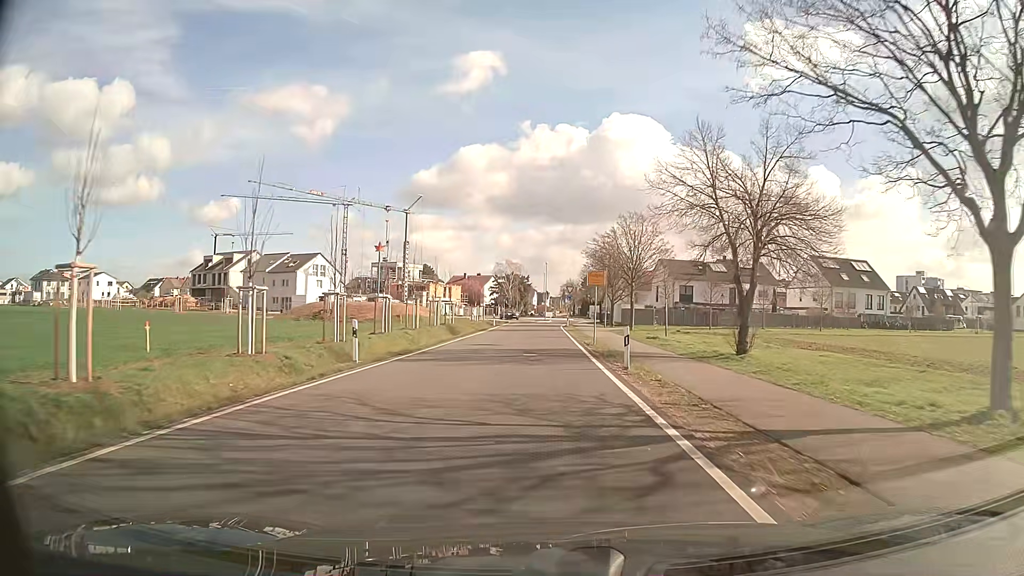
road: unclassified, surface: asphalt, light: Day
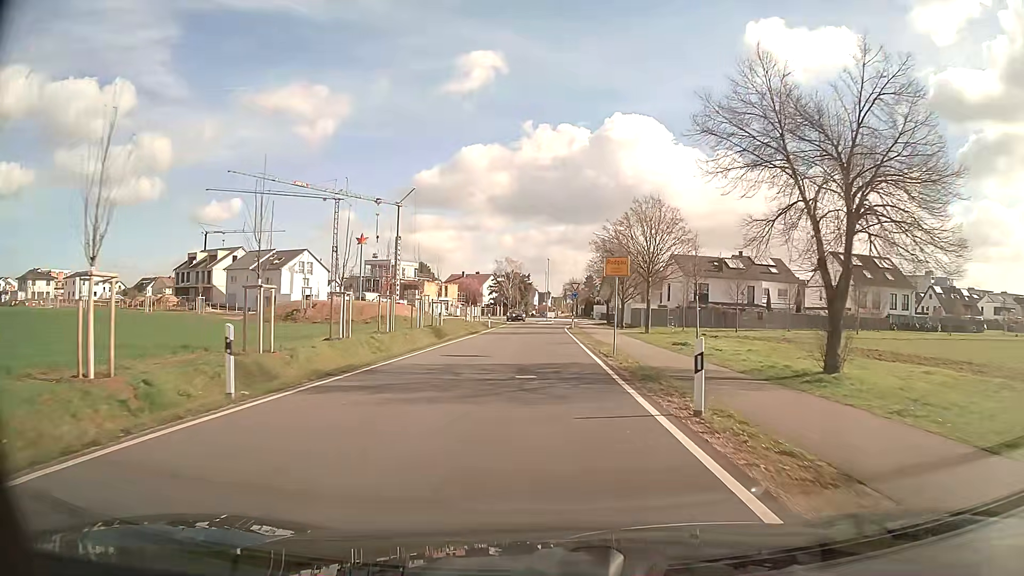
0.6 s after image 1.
(0.0, +7.5) m; 0°
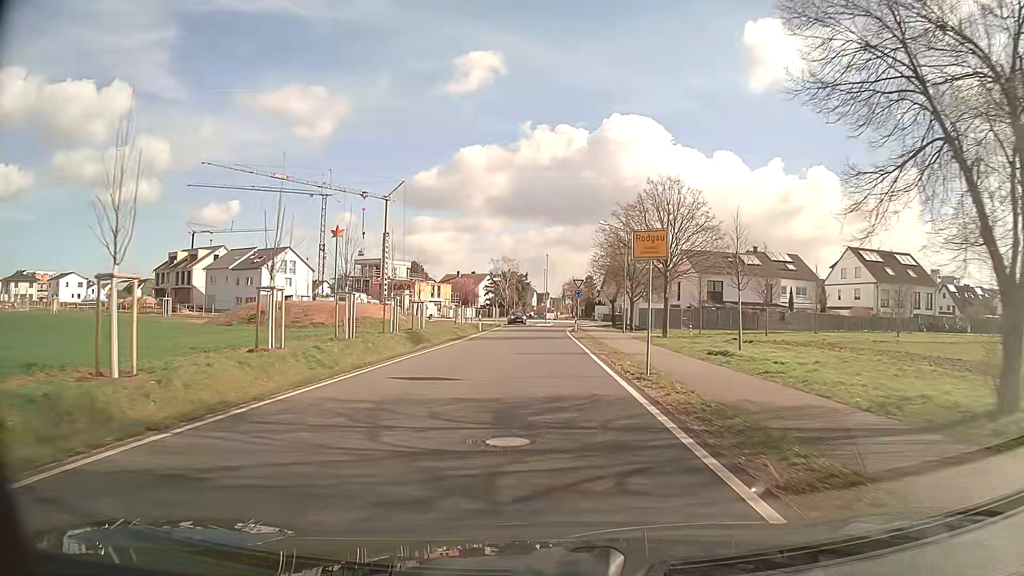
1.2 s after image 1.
(0.0, +7.1) m; 0°
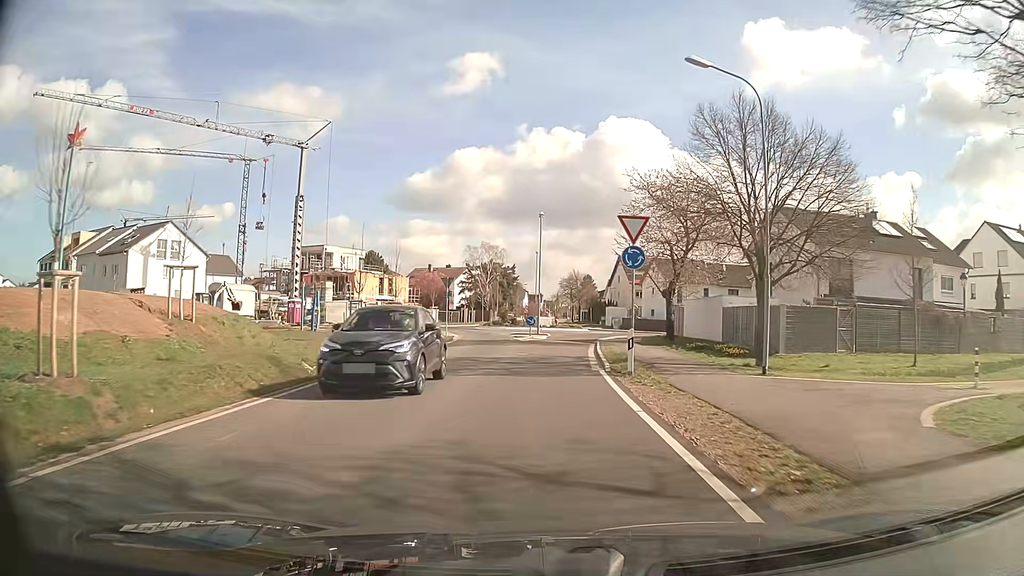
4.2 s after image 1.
(+0.3, +33.6) m; +1°
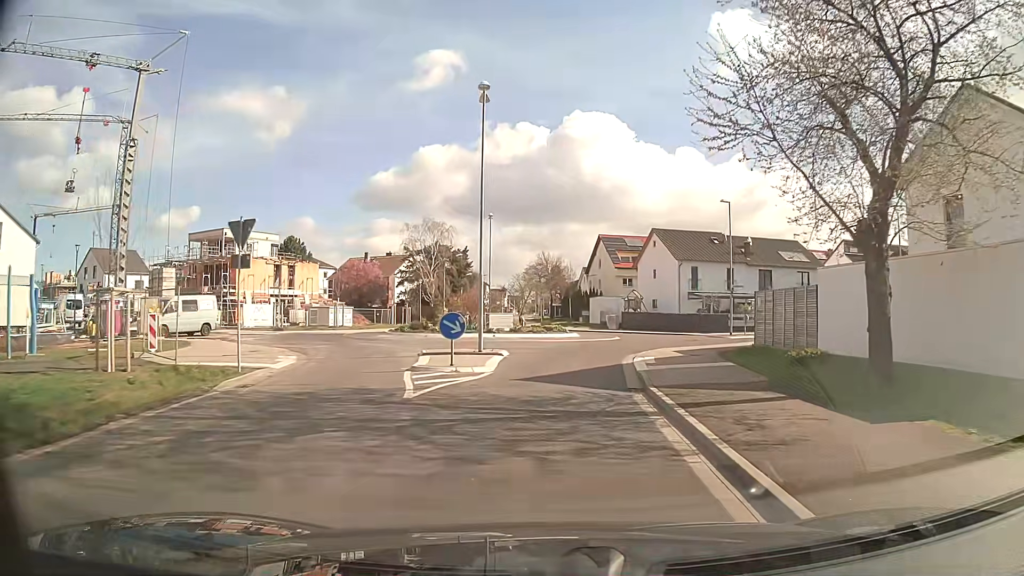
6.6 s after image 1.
(+0.5, +24.8) m; +3°
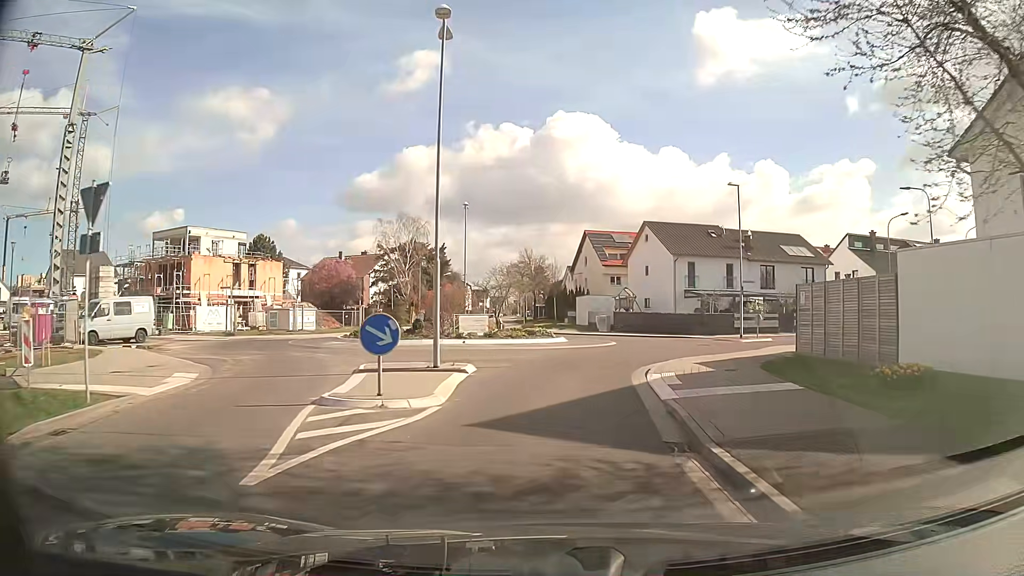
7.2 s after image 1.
(0.0, +5.3) m; +1°
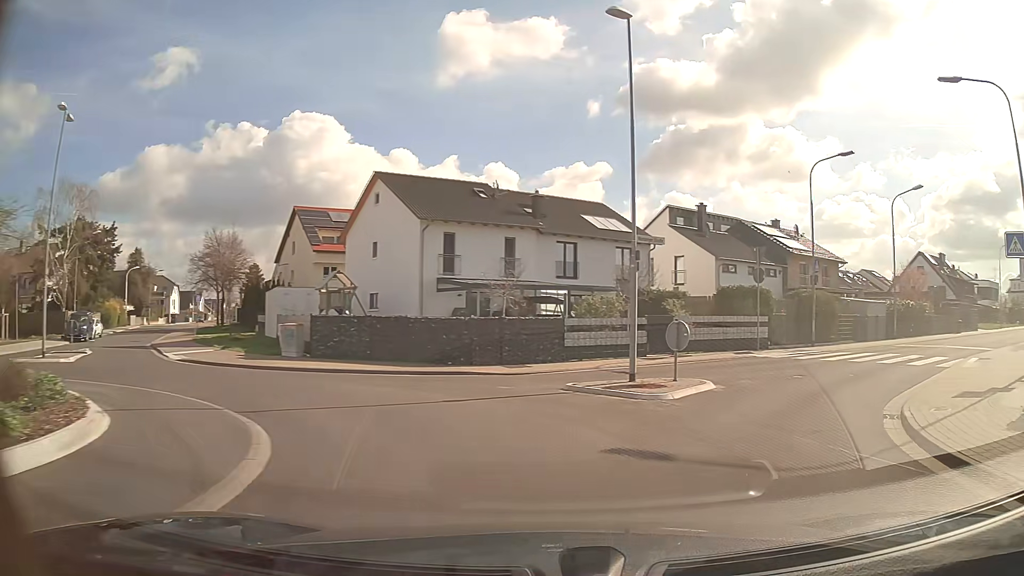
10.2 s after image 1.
(+2.2, +21.8) m; +22°
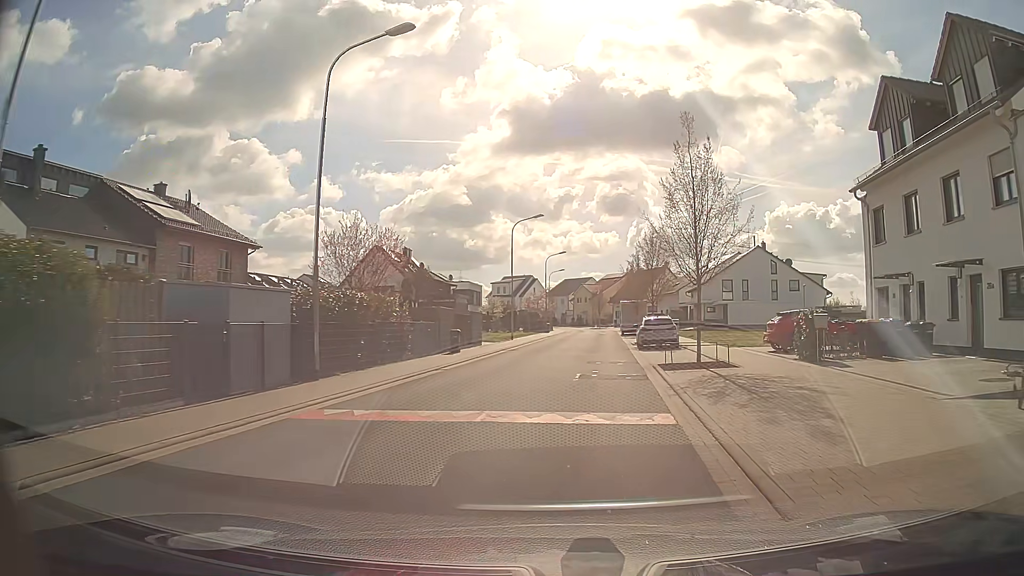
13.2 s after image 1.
(+10.8, +19.4) m; +48°
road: residential
(0, +10) (+1, +20) (+2, +30) (+3, +40) (+4, +50) (+5, +60) (+6, +70) (+7, +80) (+7, +90) (+5, +100) m
